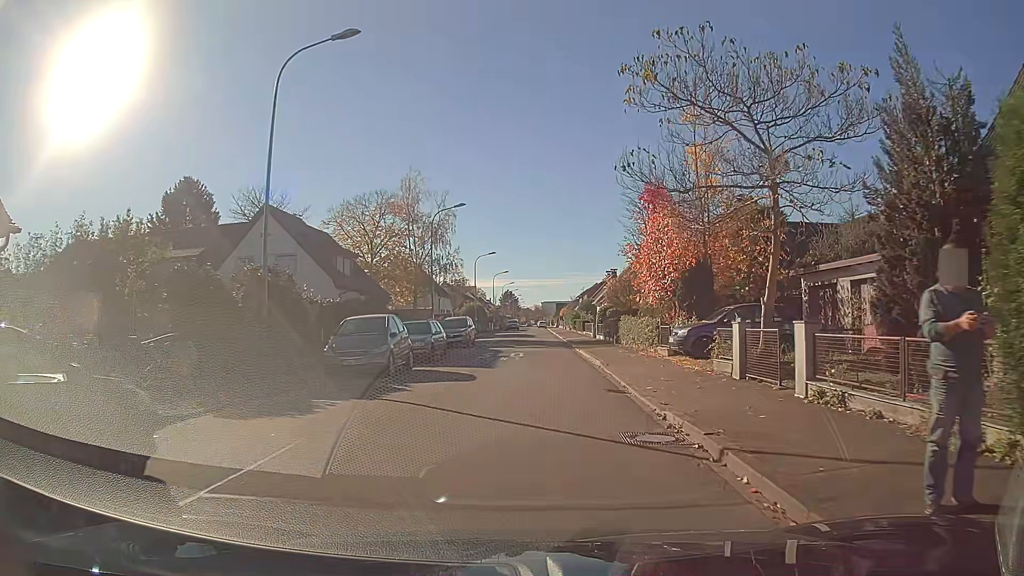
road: residential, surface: asphalt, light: Day
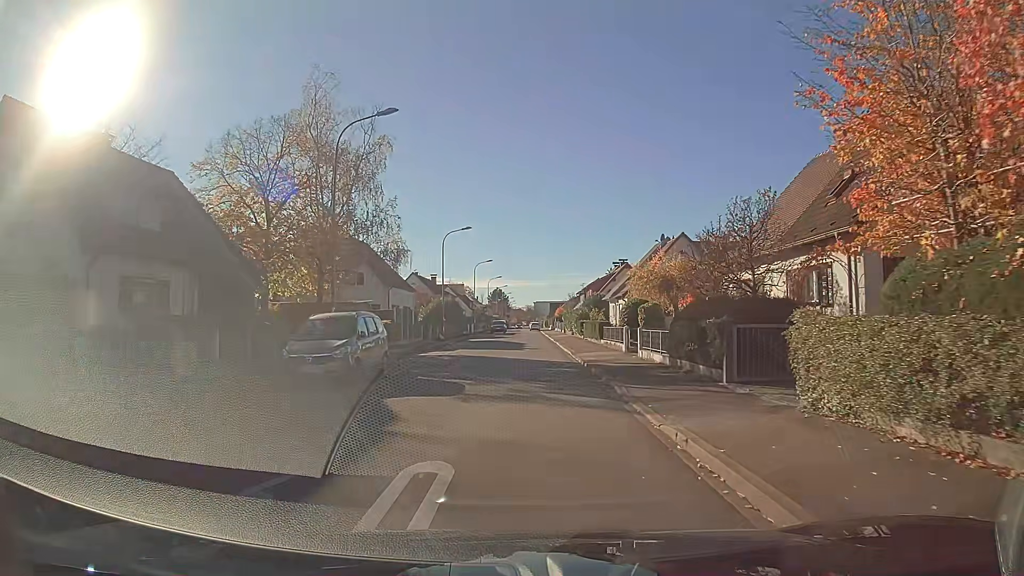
(+0.2, +21.4) m; 0°
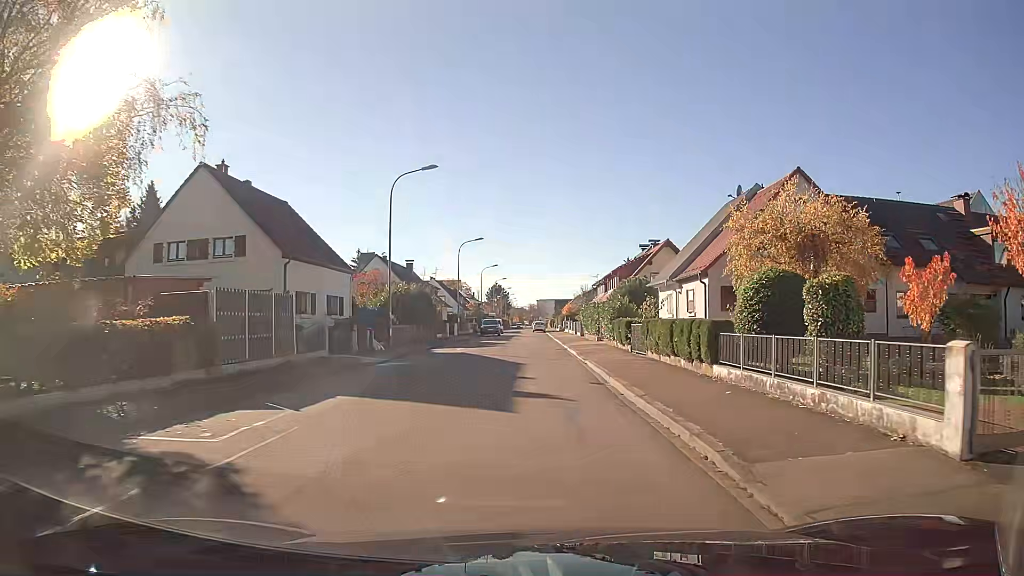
(-0.1, +22.2) m; 0°
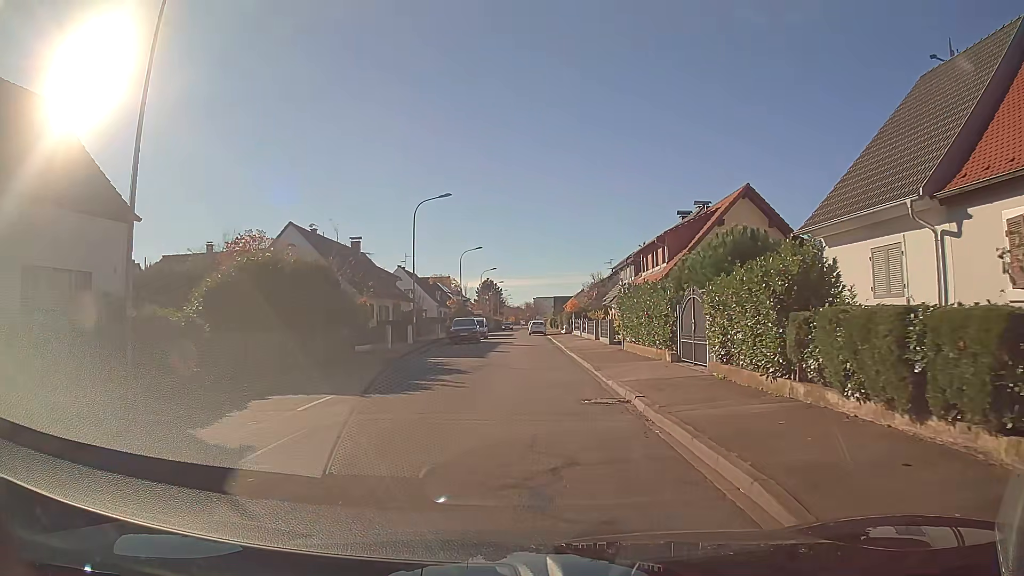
(0.0, +22.7) m; 0°
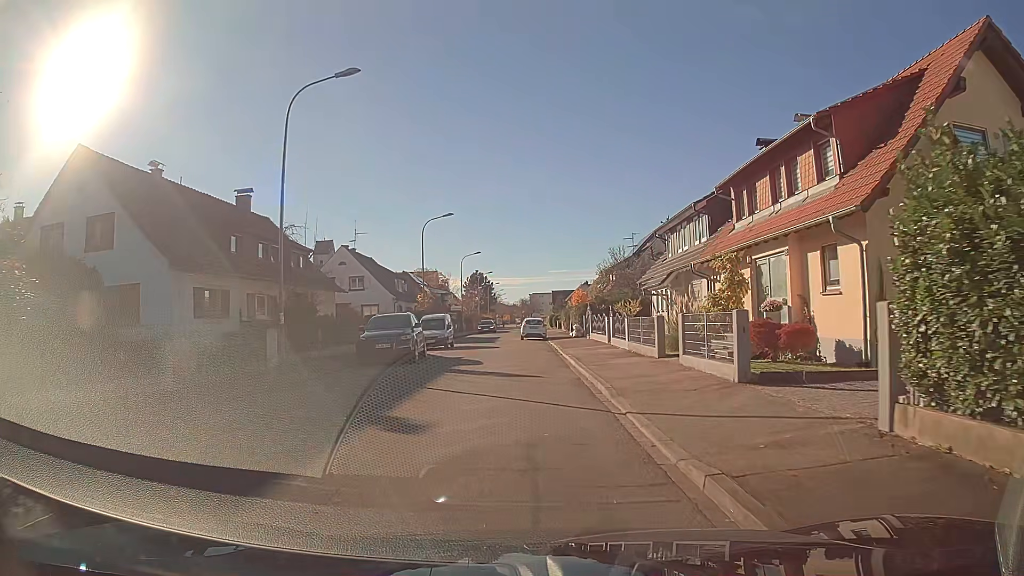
(+0.1, +21.7) m; 0°
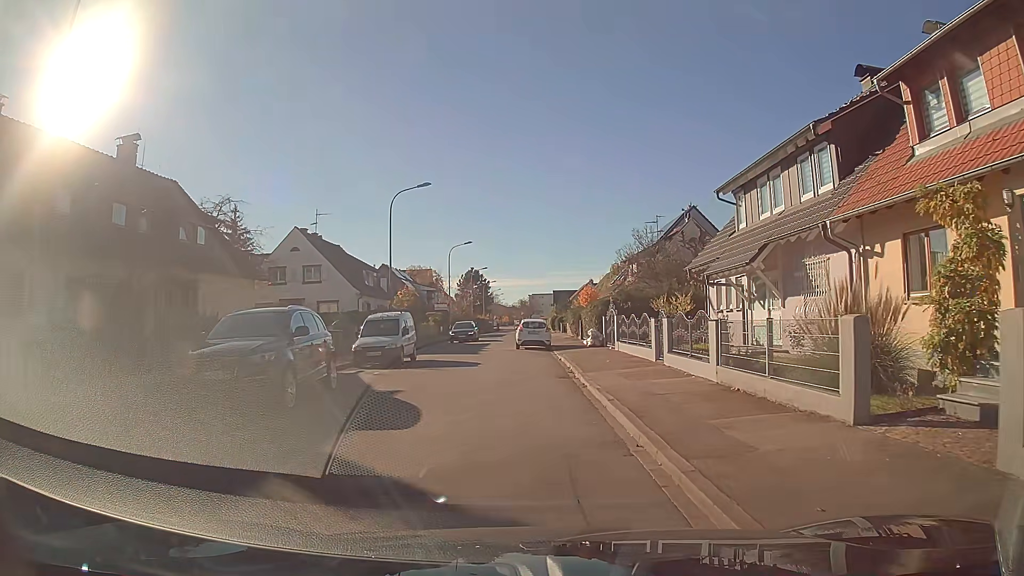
(0.0, +11.4) m; 0°
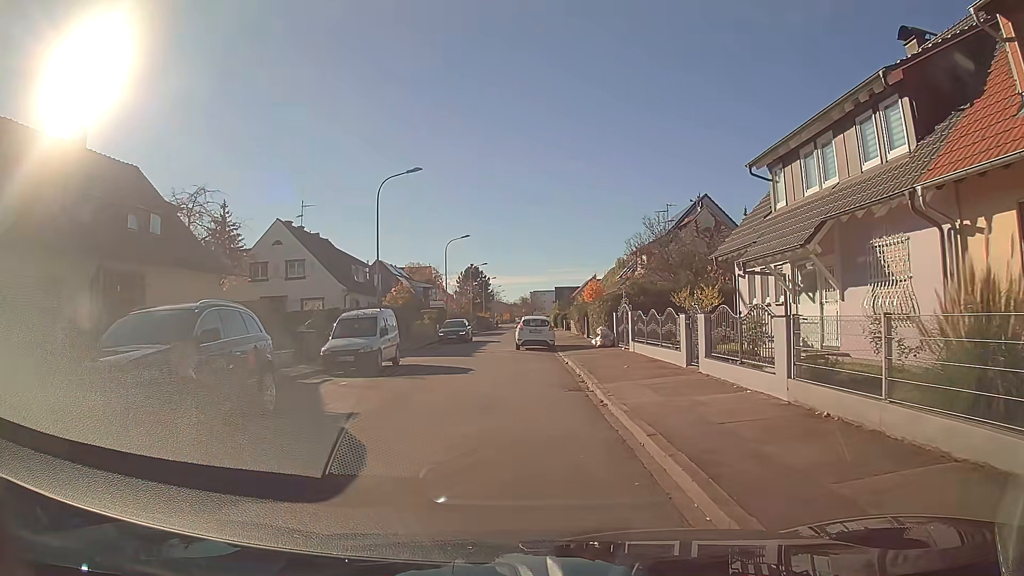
(0.0, +3.4) m; 0°
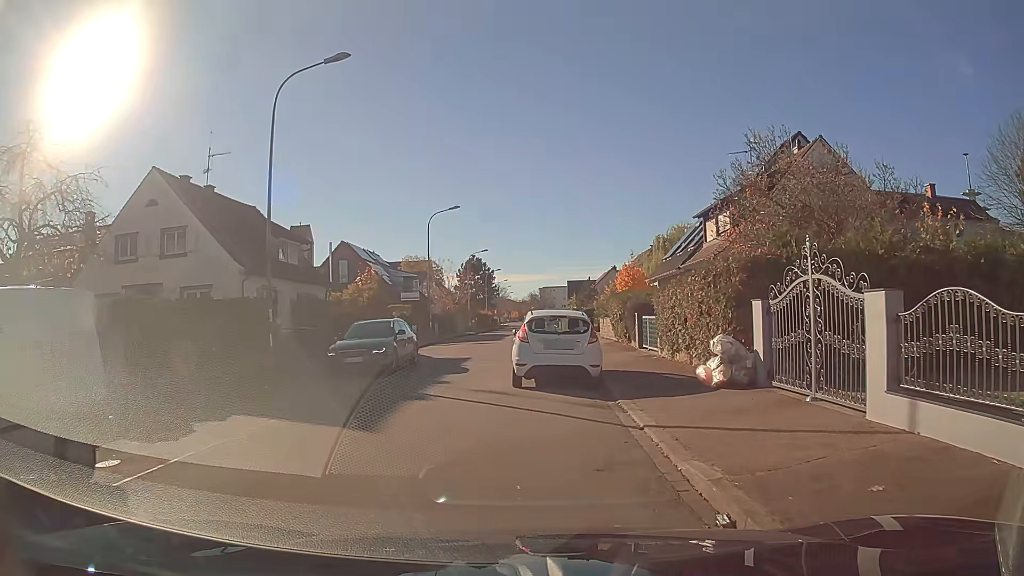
(-0.1, +15.8) m; -1°
(-1, +10) (-1, +20) (-1, +30) (-1, +40) (-1, +50) (-1, +60) (-1, +70) (0, +80) (0, +90) (0, +100) m
